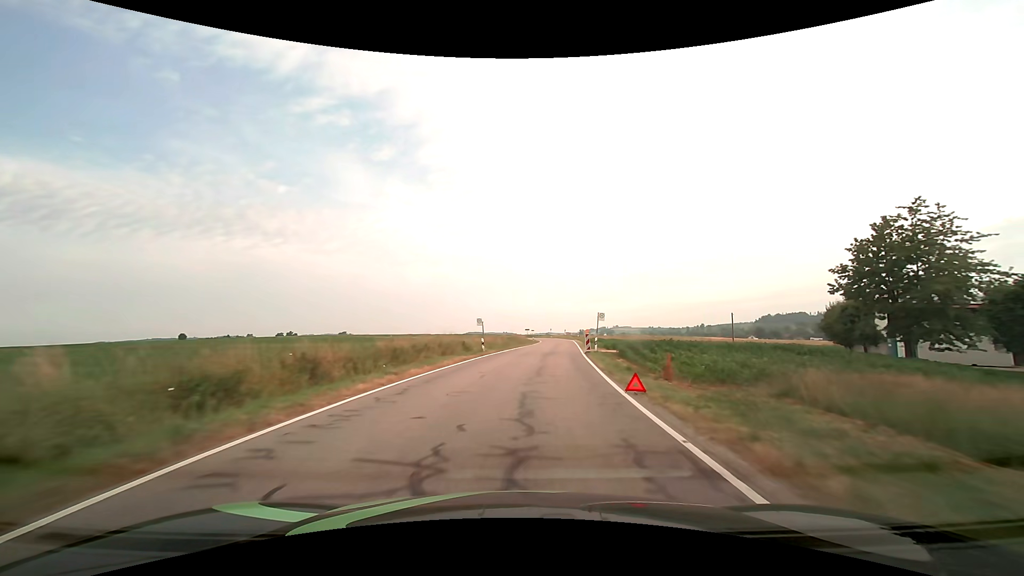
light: Day
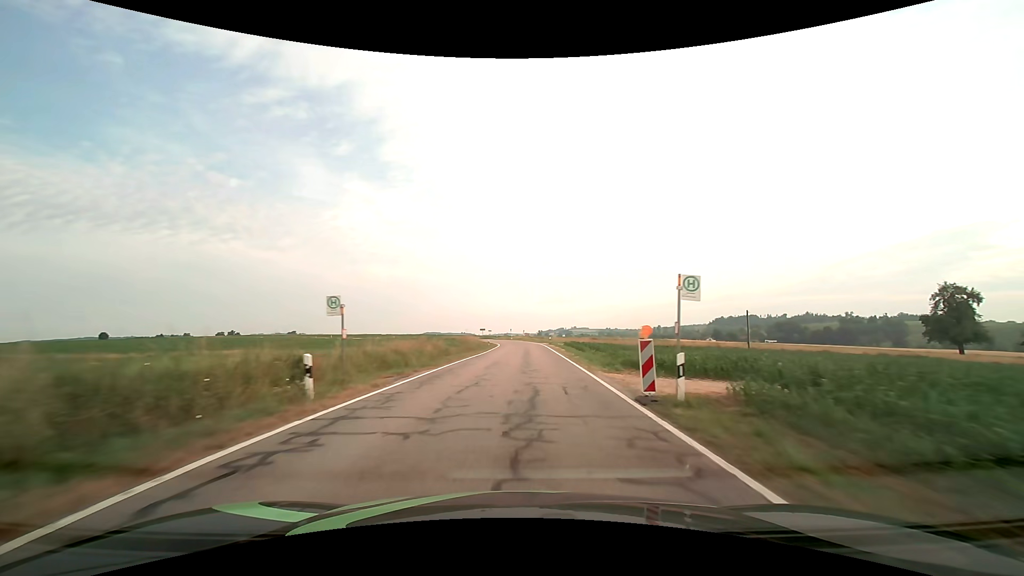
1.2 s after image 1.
(+0.9, +22.8) m; +5°
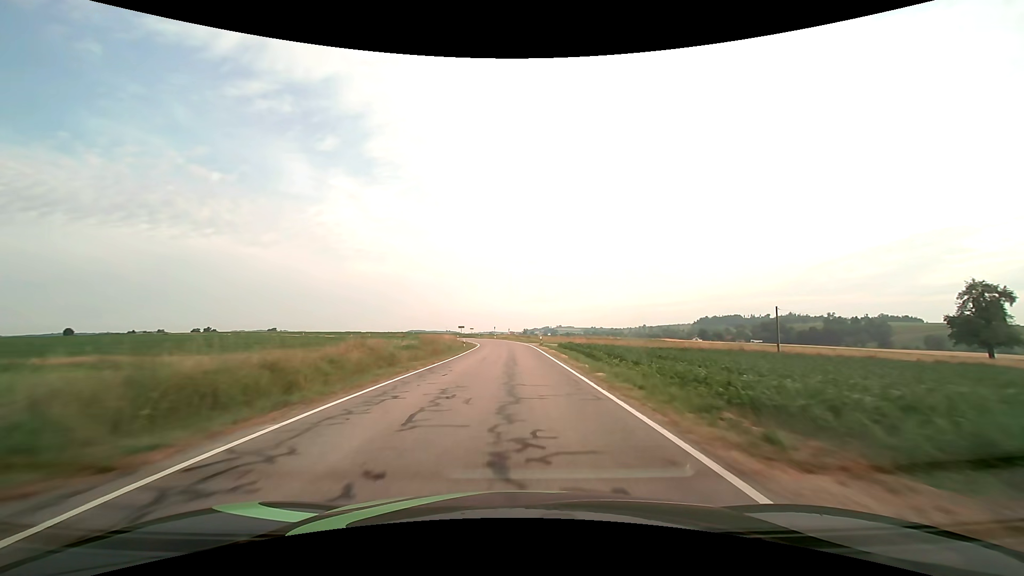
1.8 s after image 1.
(+0.3, +12.1) m; +2°
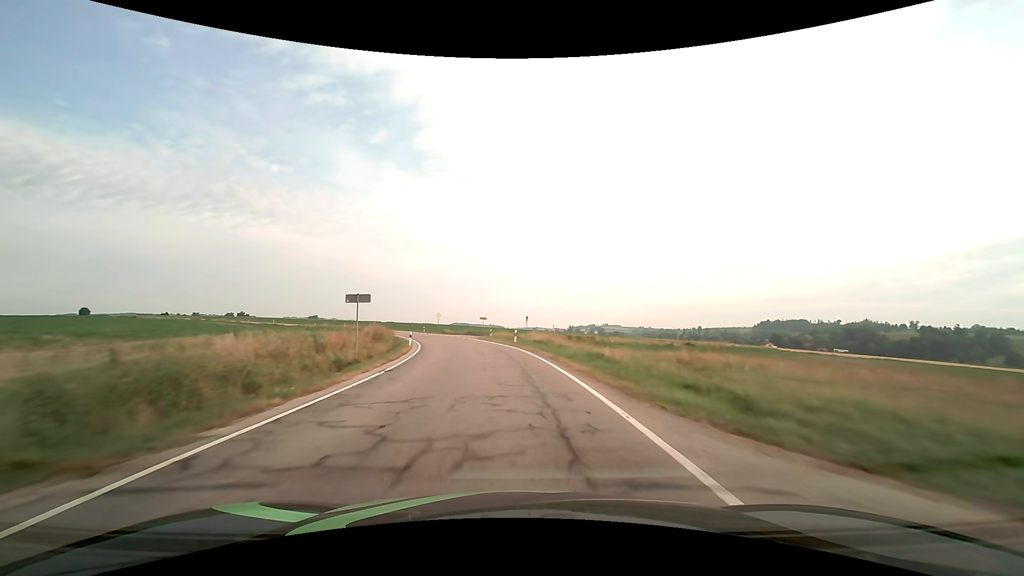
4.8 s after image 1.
(-0.8, +63.3) m; -4°
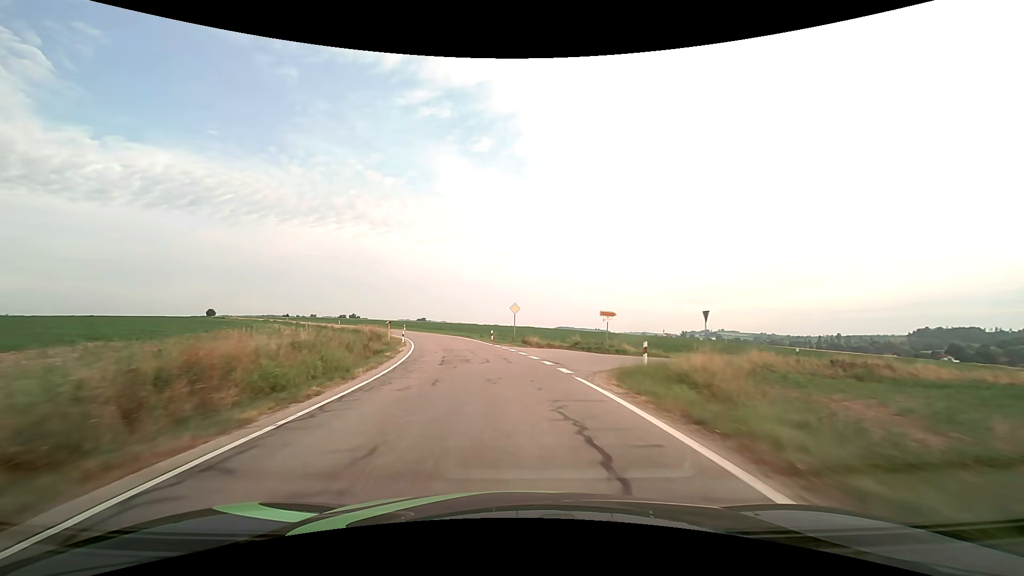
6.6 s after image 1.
(-3.7, +37.4) m; -12°
(0, +10) (-1, +20) (-3, +30) (-5, +40) (-7, +49) (-10, +59) (-14, +68) (-18, +77) (-22, +86) (-27, +95) m
